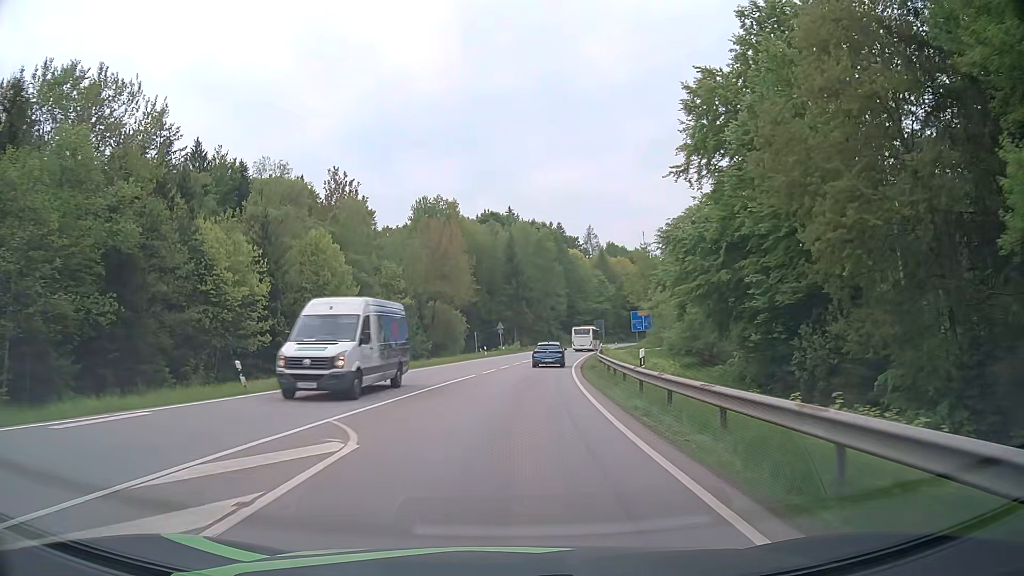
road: secondary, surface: asphalt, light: Day
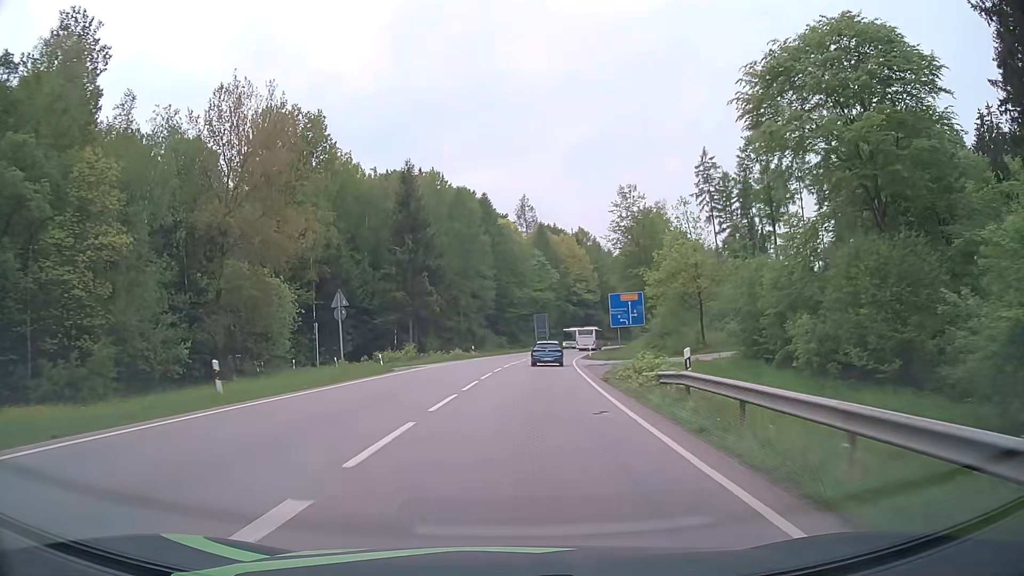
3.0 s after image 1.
(+2.7, +48.0) m; +6°
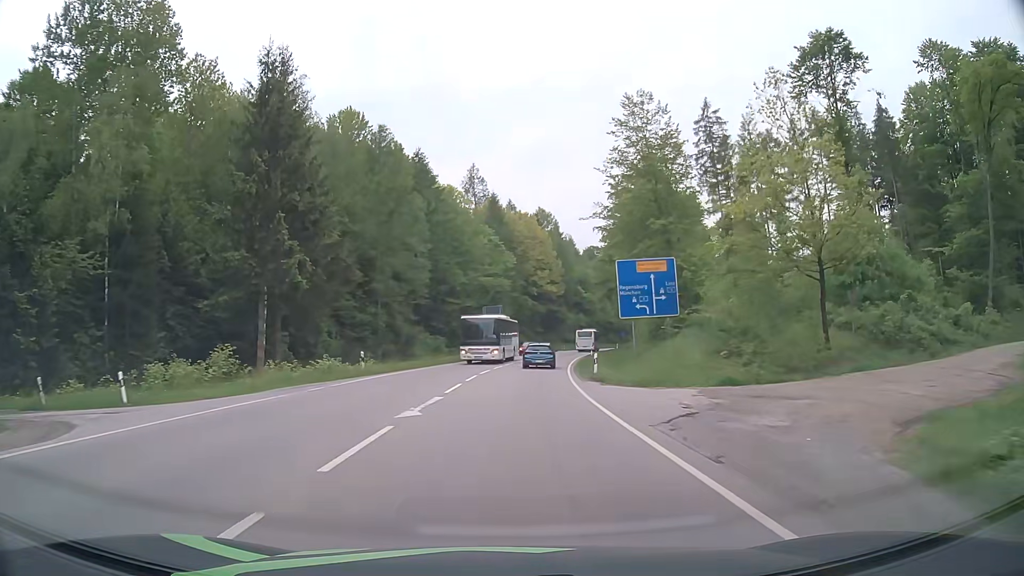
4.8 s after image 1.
(+1.2, +30.1) m; +4°
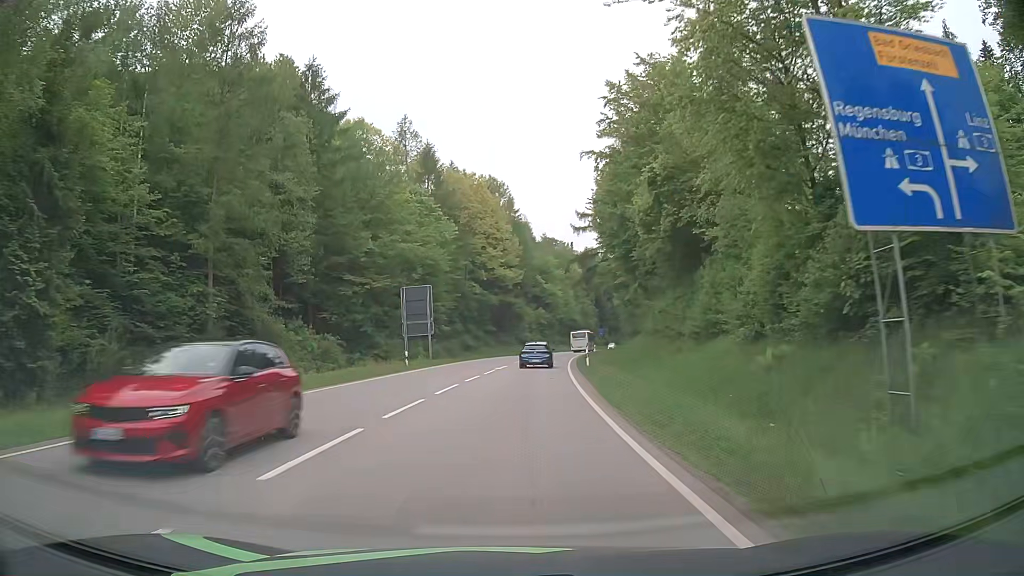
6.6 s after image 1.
(+1.2, +30.6) m; +4°
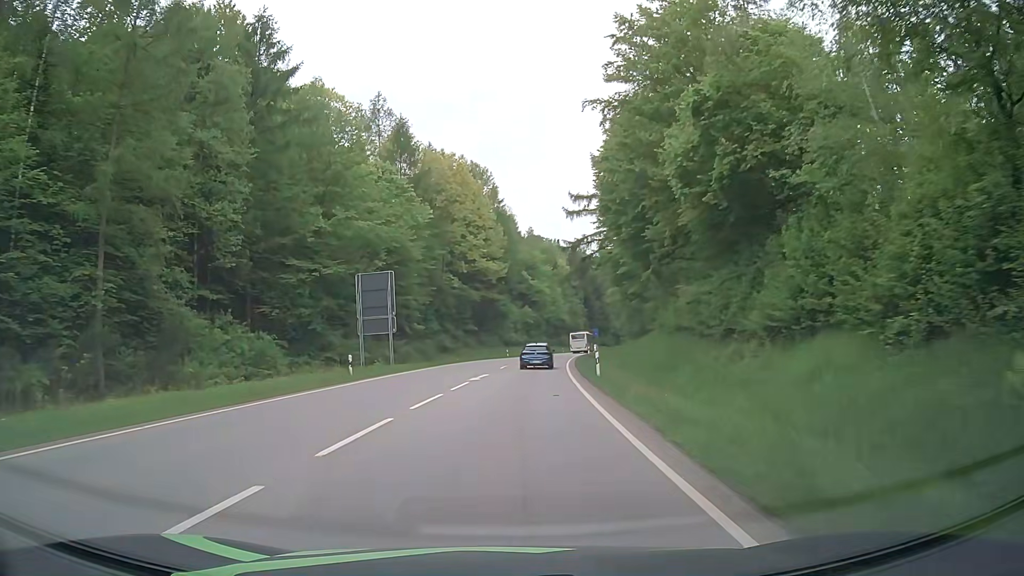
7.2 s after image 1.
(+0.1, +10.3) m; +1°
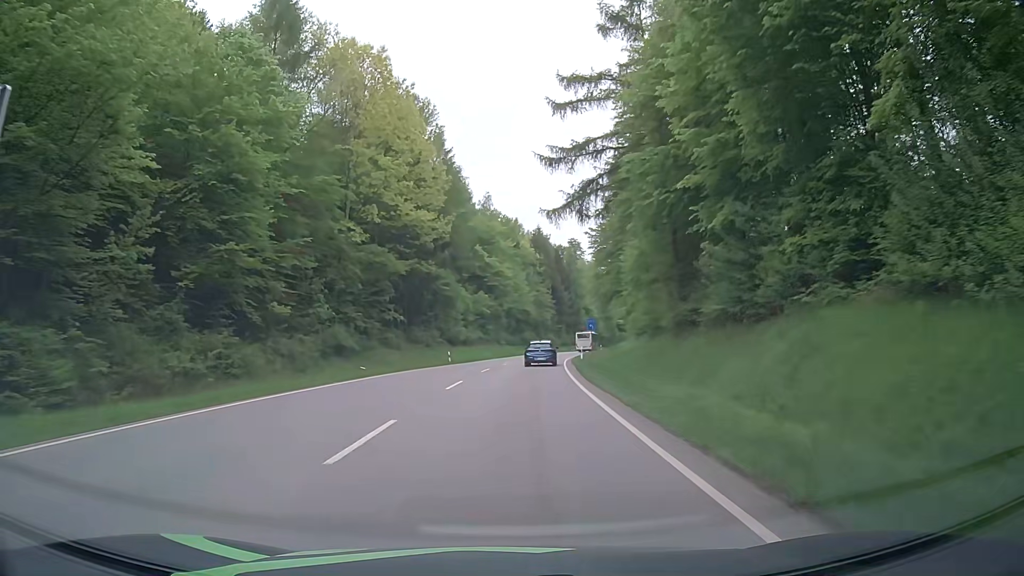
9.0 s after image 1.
(+0.9, +31.3) m; +3°
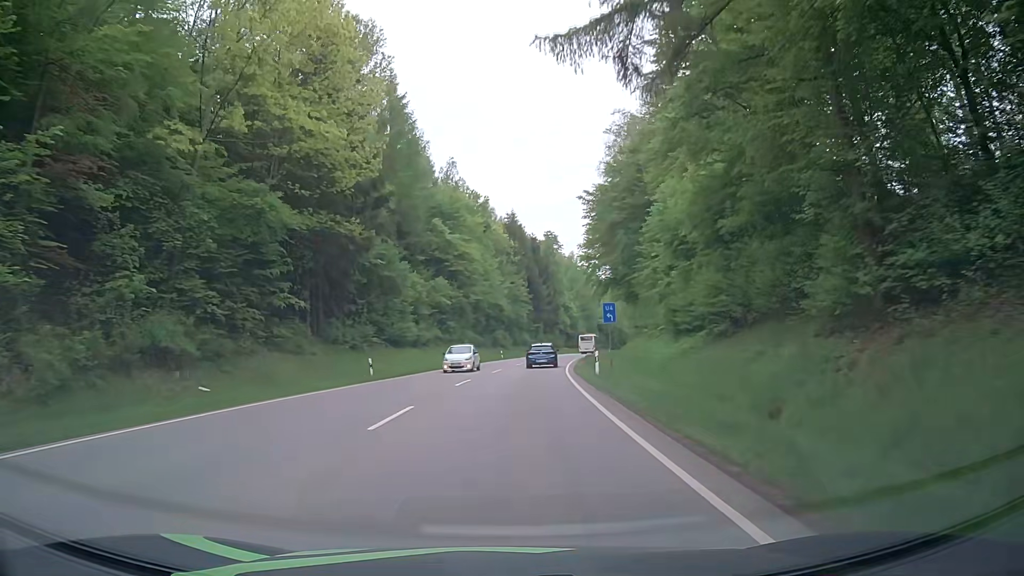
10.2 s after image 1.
(+0.6, +21.1) m; +3°
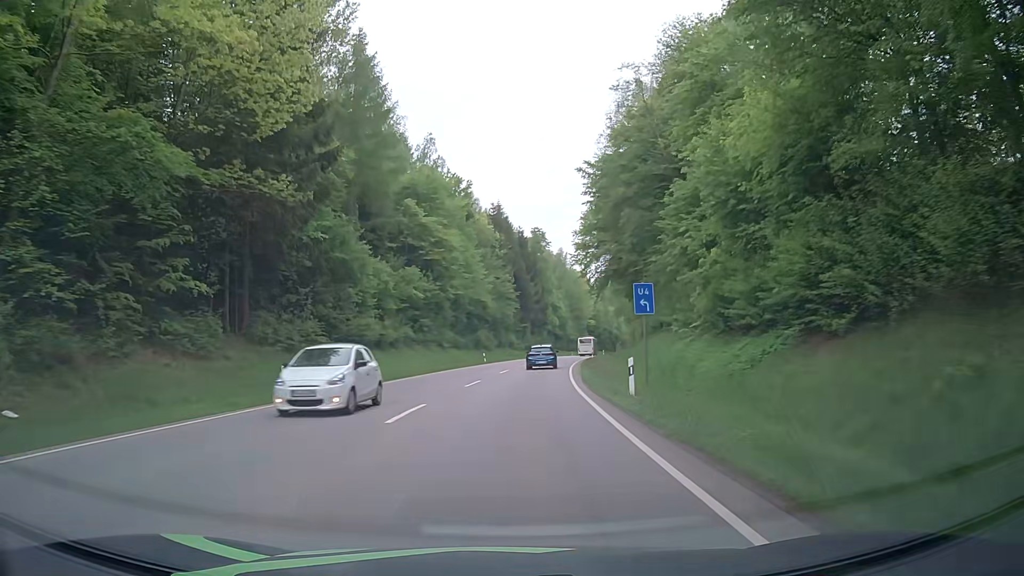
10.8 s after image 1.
(+0.1, +10.6) m; +1°
(0, +10) (+1, +20) (+1, +30) (+2, +40) (+3, +50) (+4, +60) (+6, +70) (+7, +80) (+9, +89) (+10, +99) m
